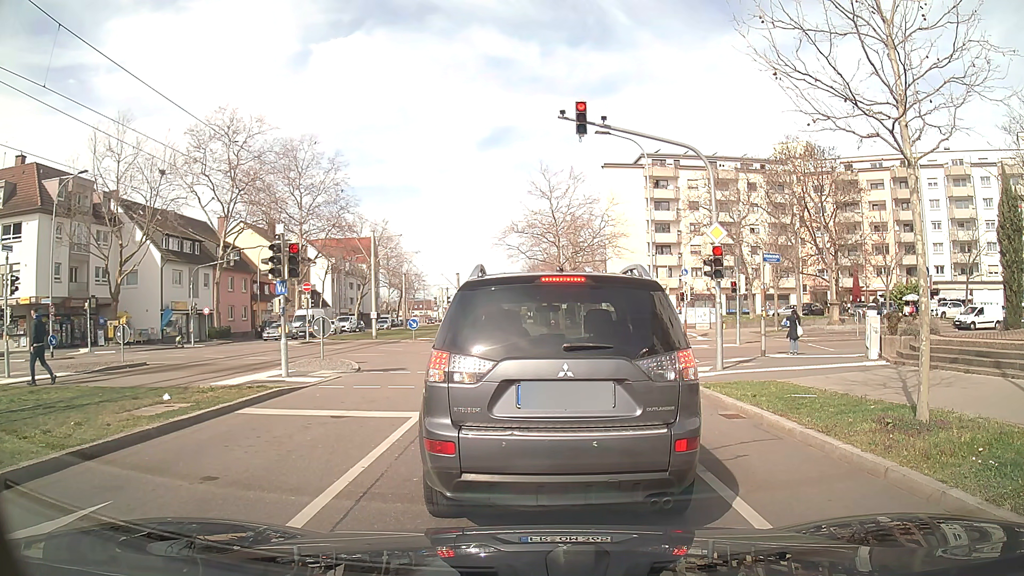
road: tertiary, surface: asphalt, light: Day
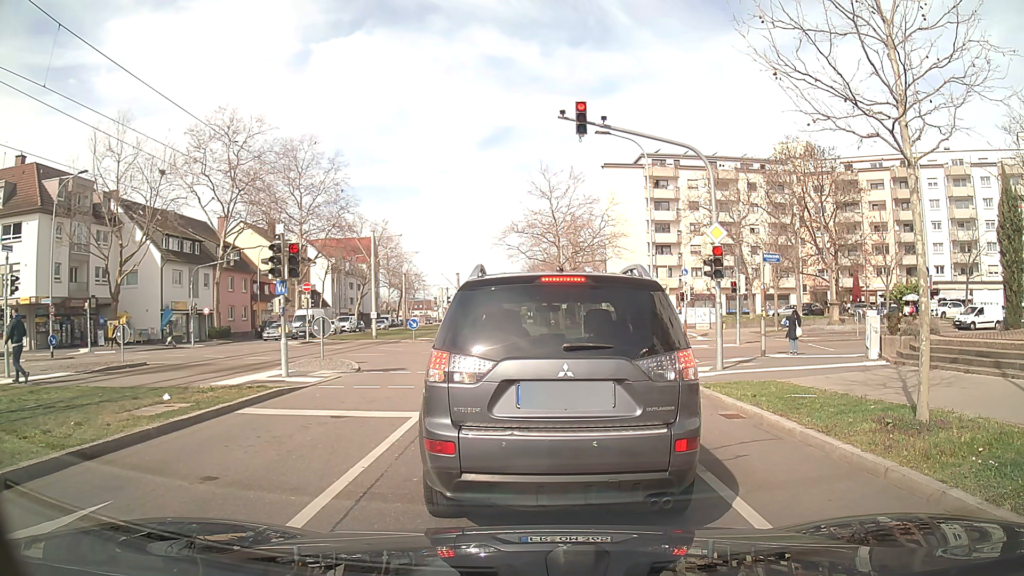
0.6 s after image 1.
(0.0, 0.0) m; 0°
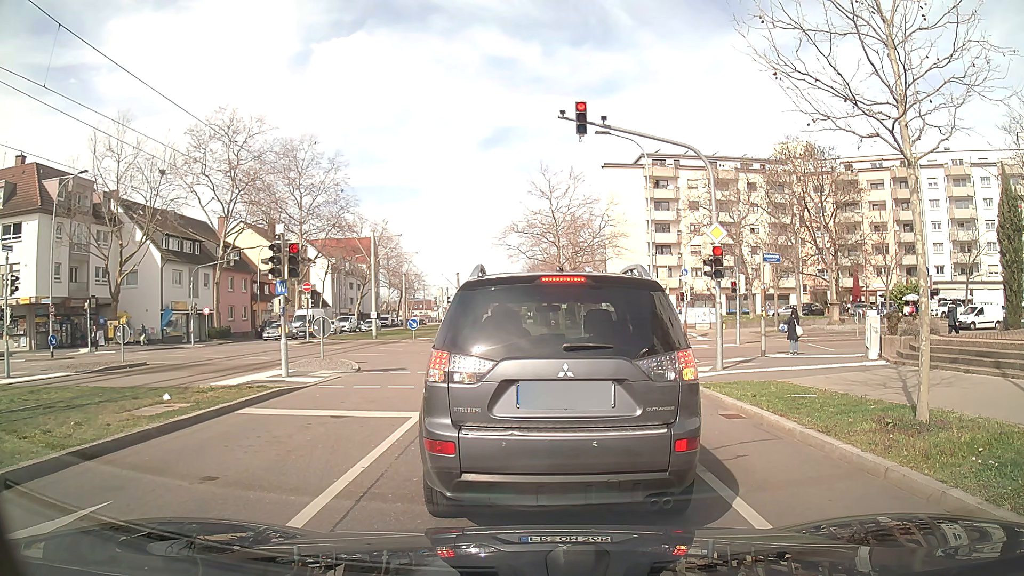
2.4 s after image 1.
(0.0, 0.0) m; 0°
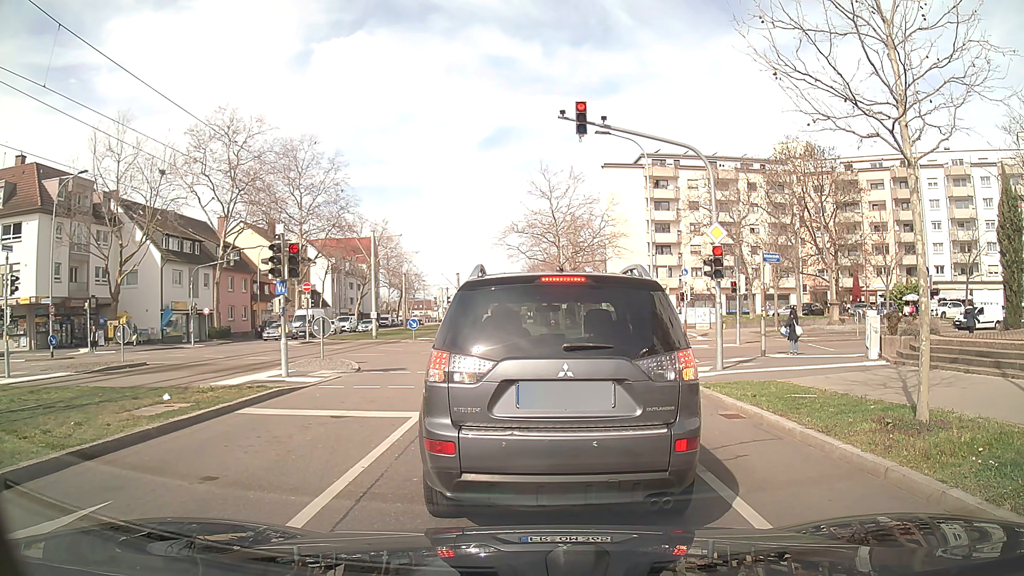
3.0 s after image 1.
(0.0, 0.0) m; 0°
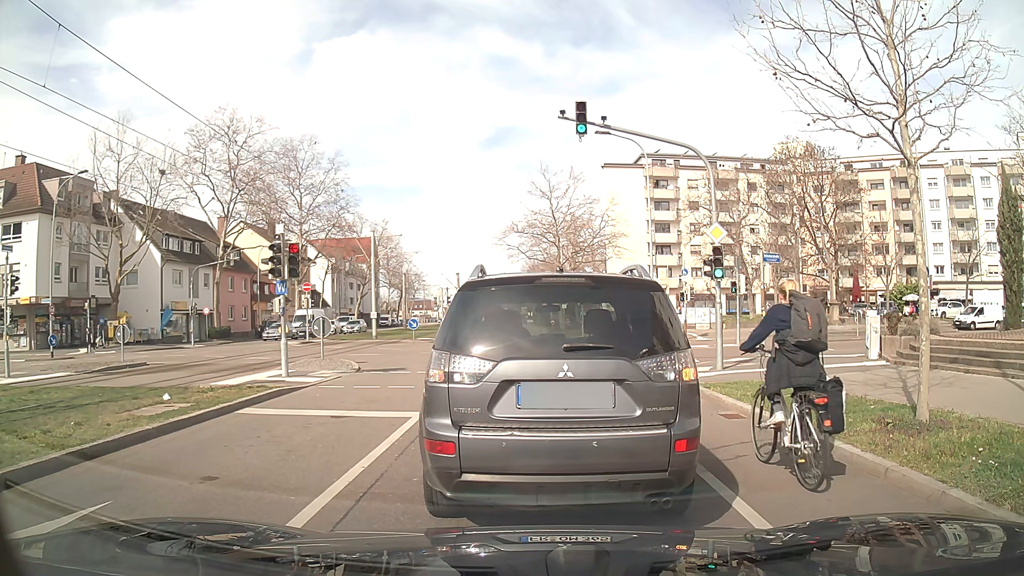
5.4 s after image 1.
(0.0, 0.0) m; 0°
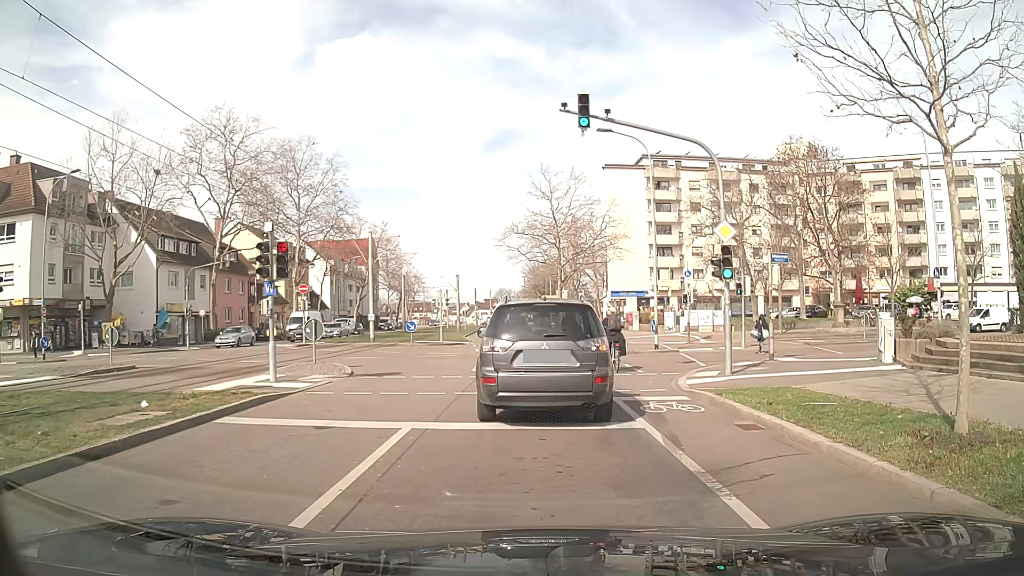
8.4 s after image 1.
(0.0, +0.8) m; 0°
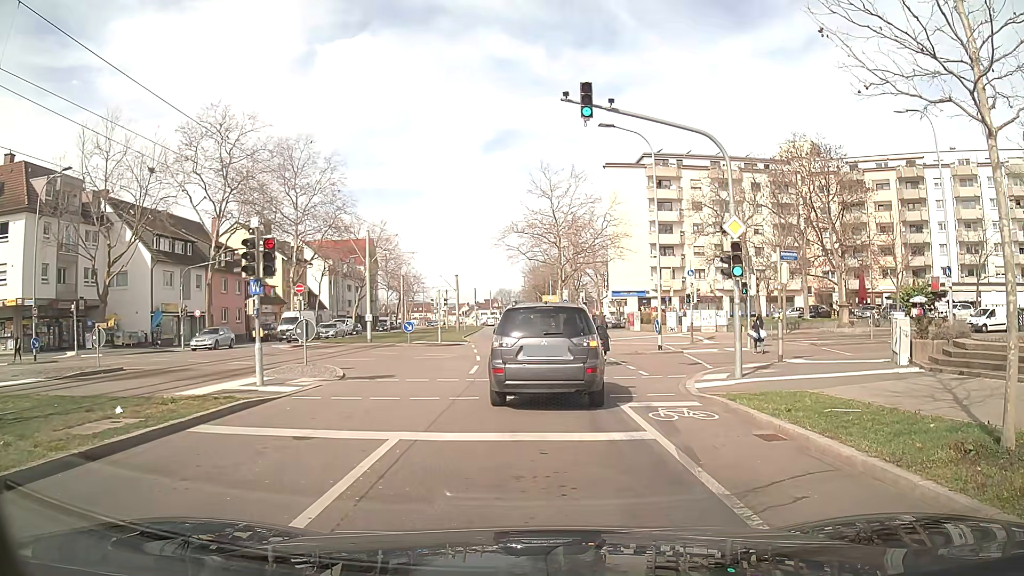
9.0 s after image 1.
(0.0, +0.8) m; 0°
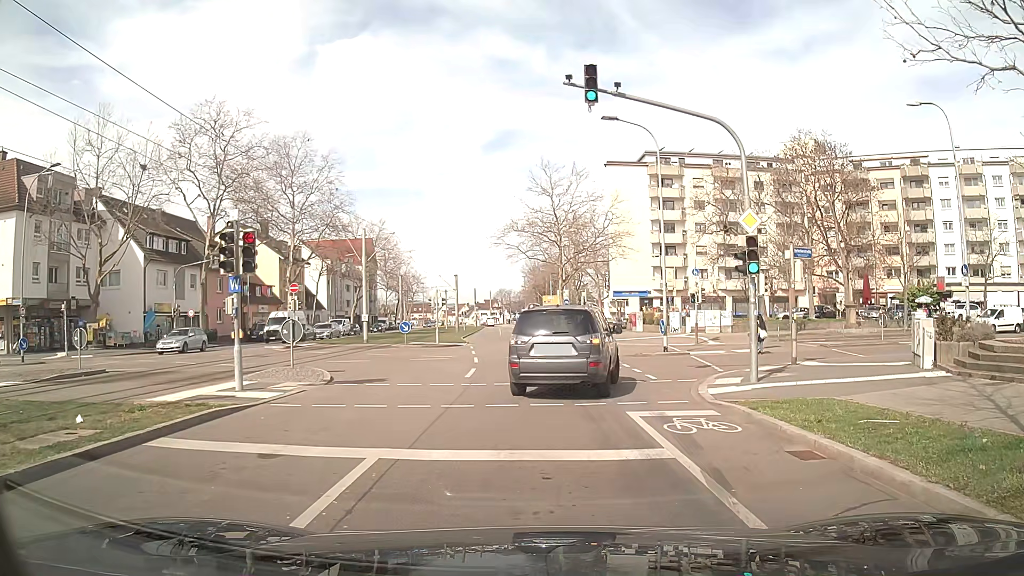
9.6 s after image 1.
(0.0, +1.2) m; 0°
